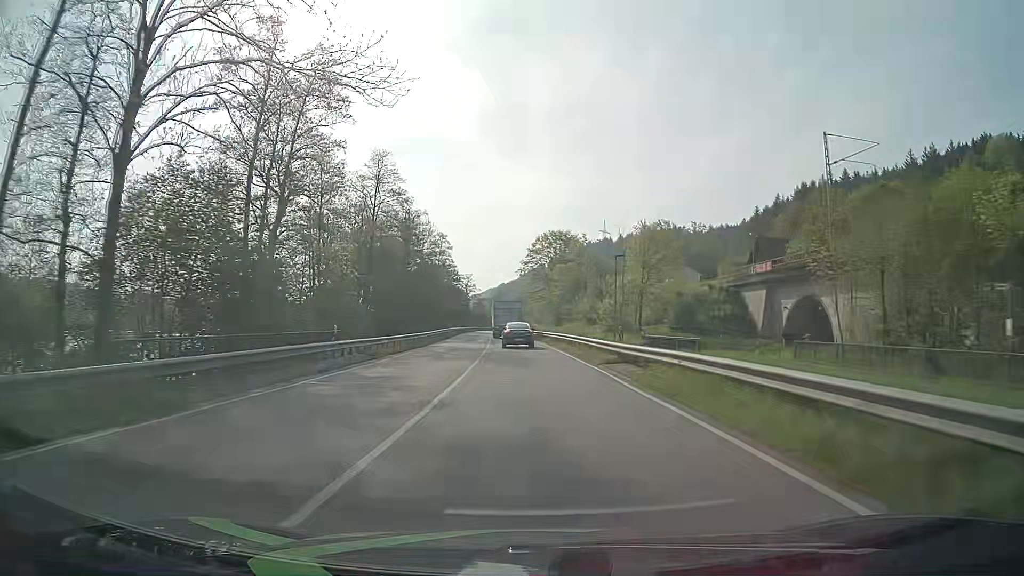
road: primary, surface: asphalt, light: Day
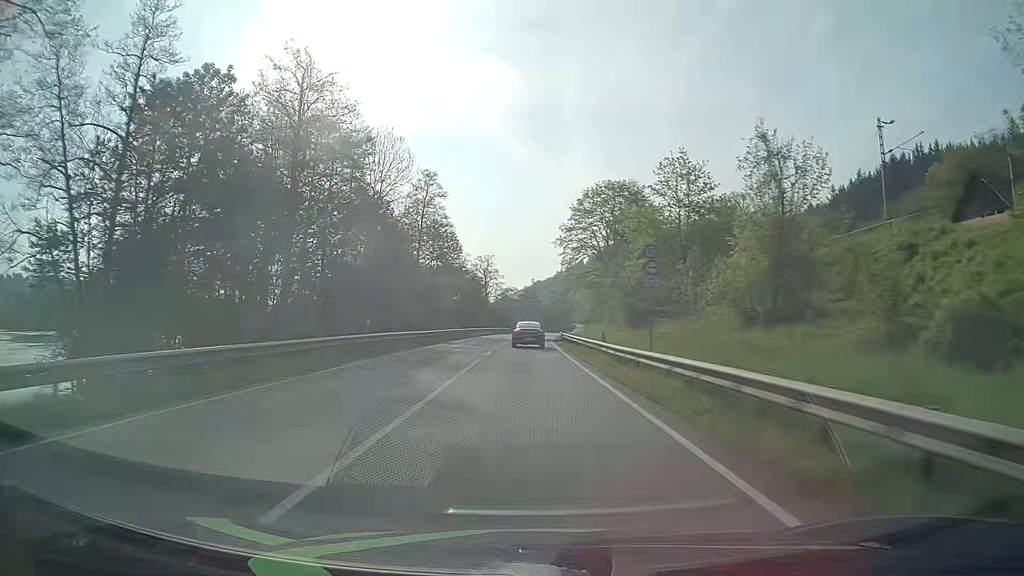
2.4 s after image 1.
(-1.3, +49.6) m; -3°
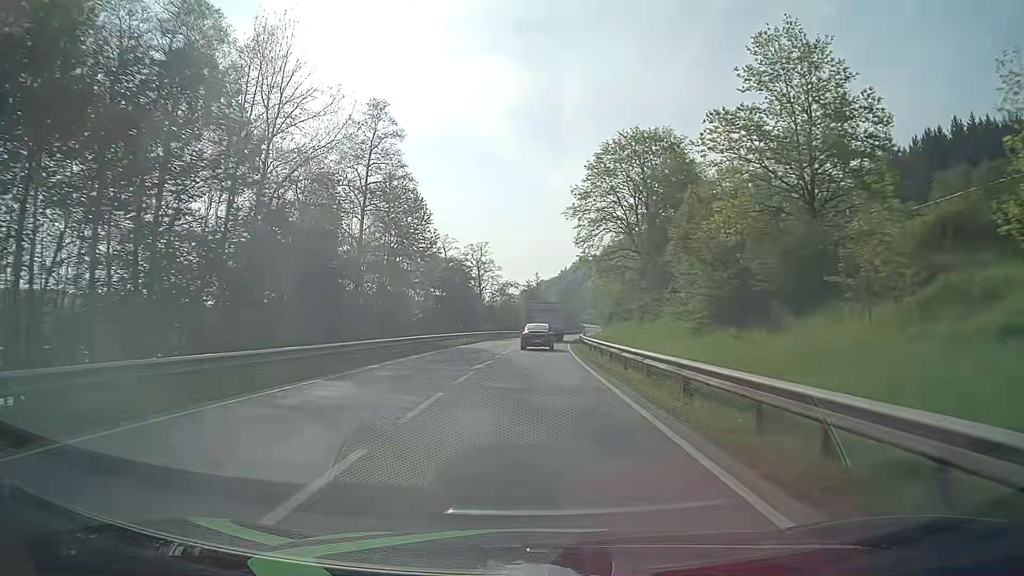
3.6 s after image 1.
(-0.2, +24.8) m; -1°
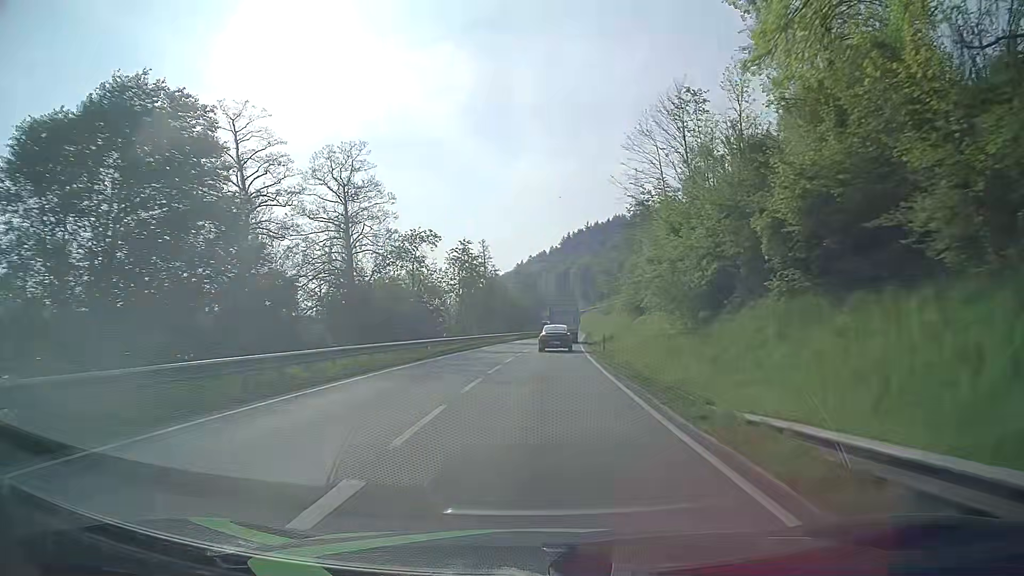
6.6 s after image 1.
(+1.6, +61.7) m; +4°
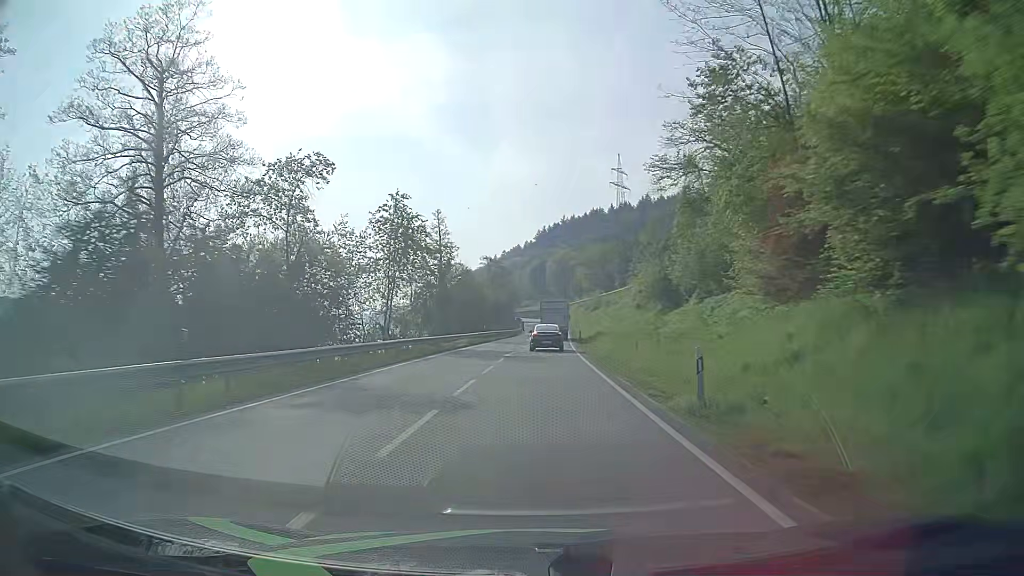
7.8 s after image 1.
(+0.5, +24.6) m; +2°
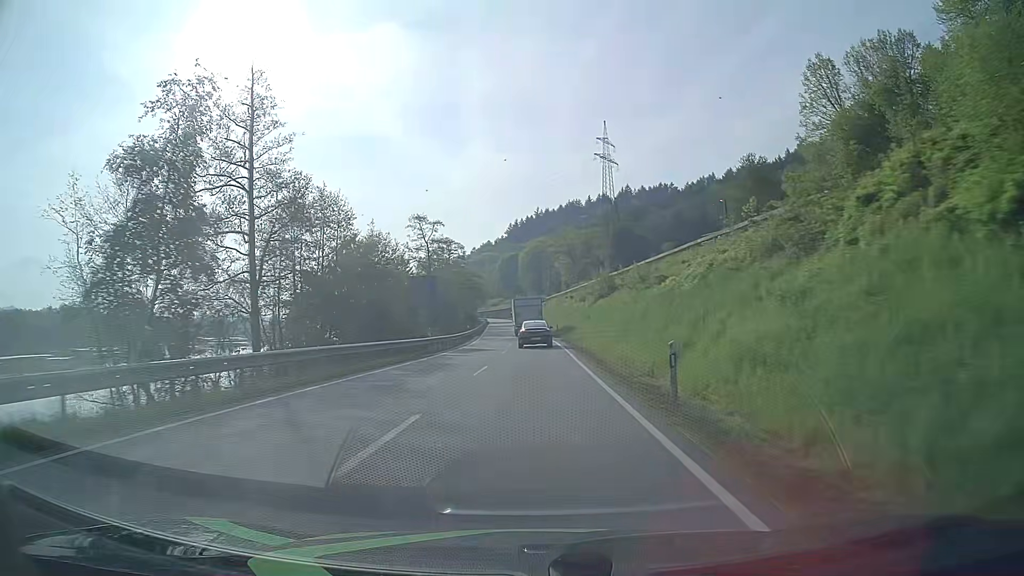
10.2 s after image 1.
(+1.5, +49.4) m; +2°
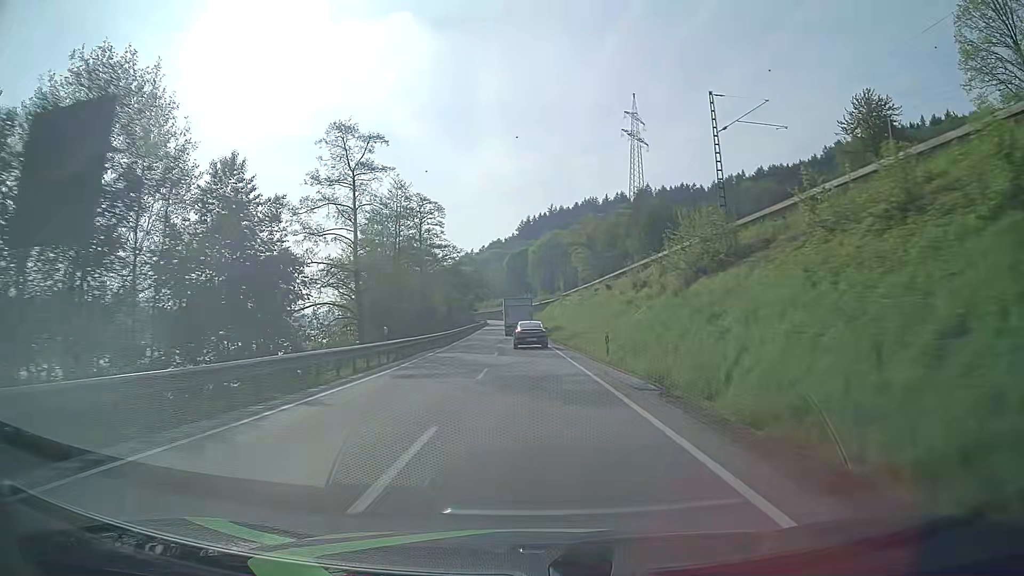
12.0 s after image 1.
(-0.1, +36.9) m; -1°
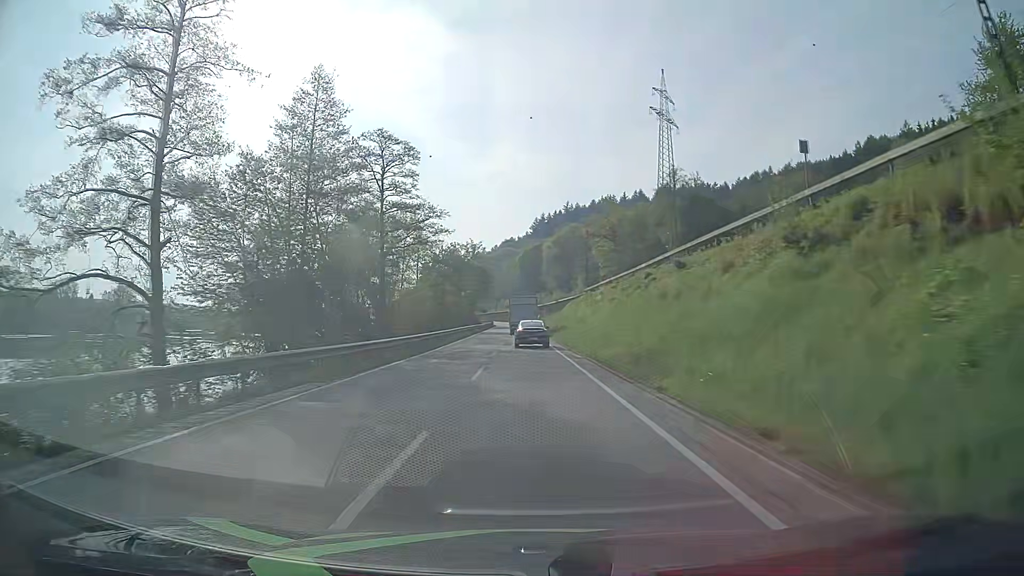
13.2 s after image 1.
(-0.3, +24.4) m; -1°
(0, +10) (0, +20) (0, +30) (0, +40) (-1, +50) (-1, +60) (-1, +70) (-1, +80) (-1, +90) (-2, +100) m
